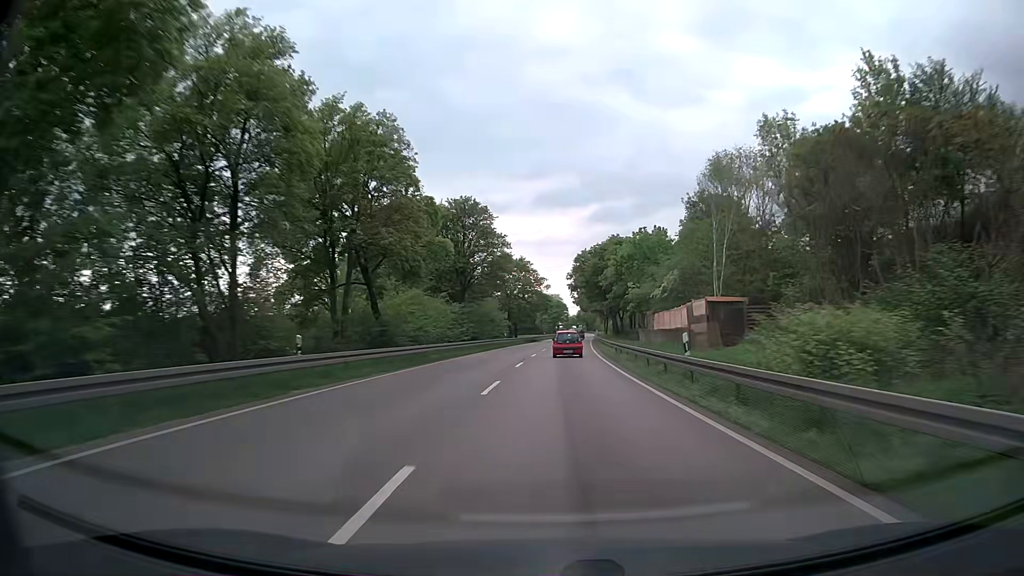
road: trunk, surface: asphalt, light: Day
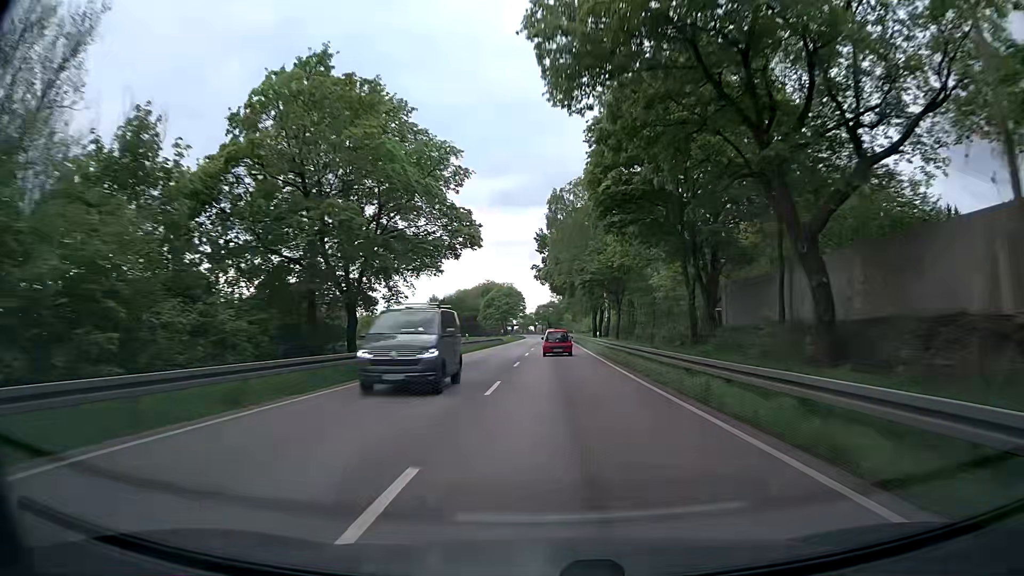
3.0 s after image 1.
(+2.3, +71.6) m; +4°
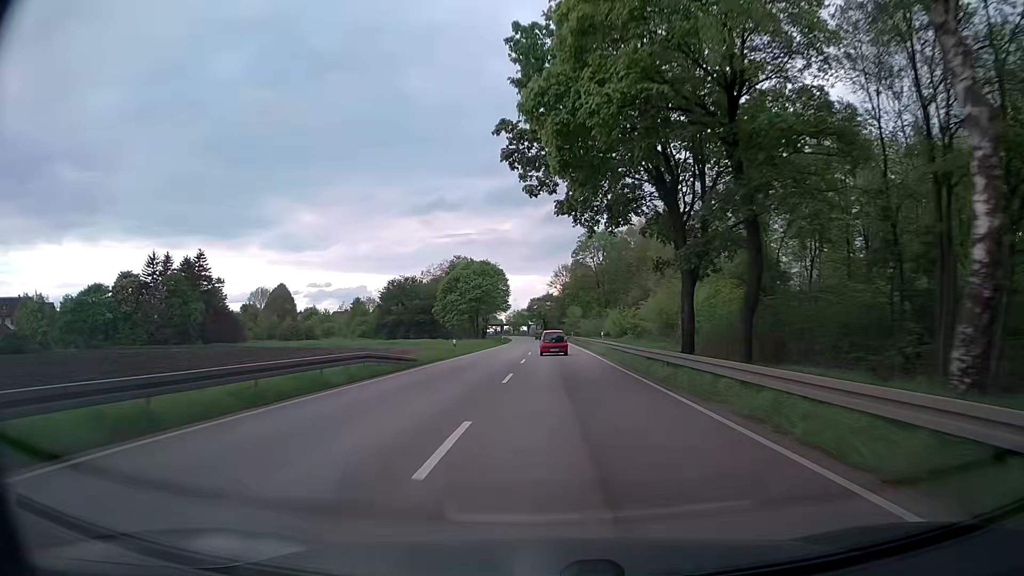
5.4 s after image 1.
(+0.6, +56.2) m; +1°
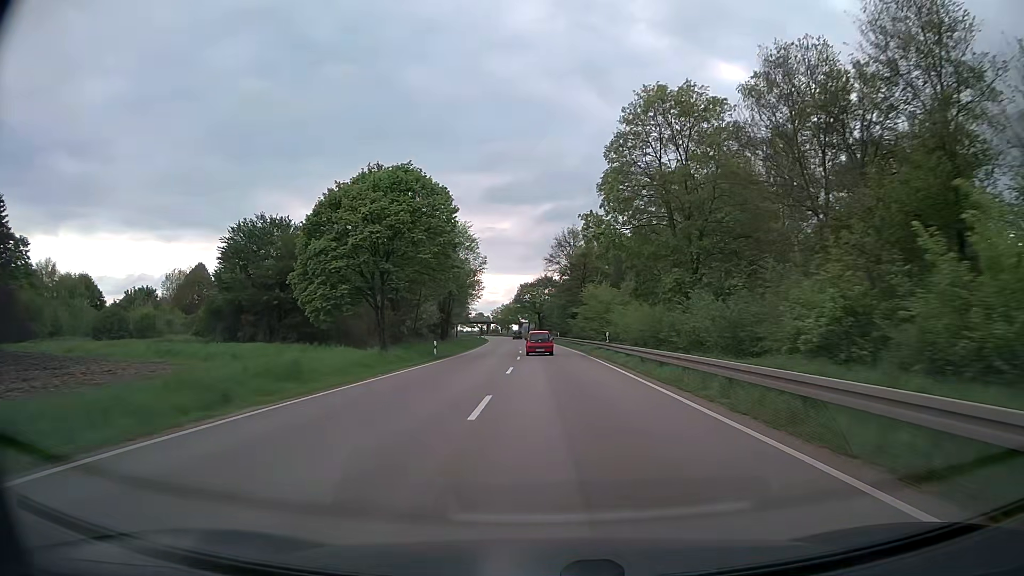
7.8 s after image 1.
(0.0, +55.5) m; 0°
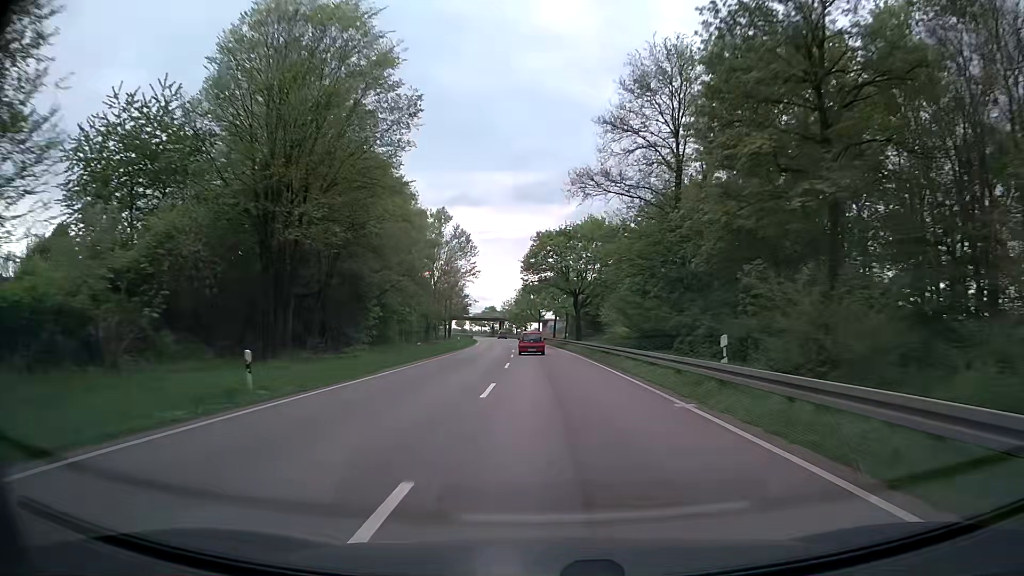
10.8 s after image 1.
(-0.9, +68.0) m; -2°
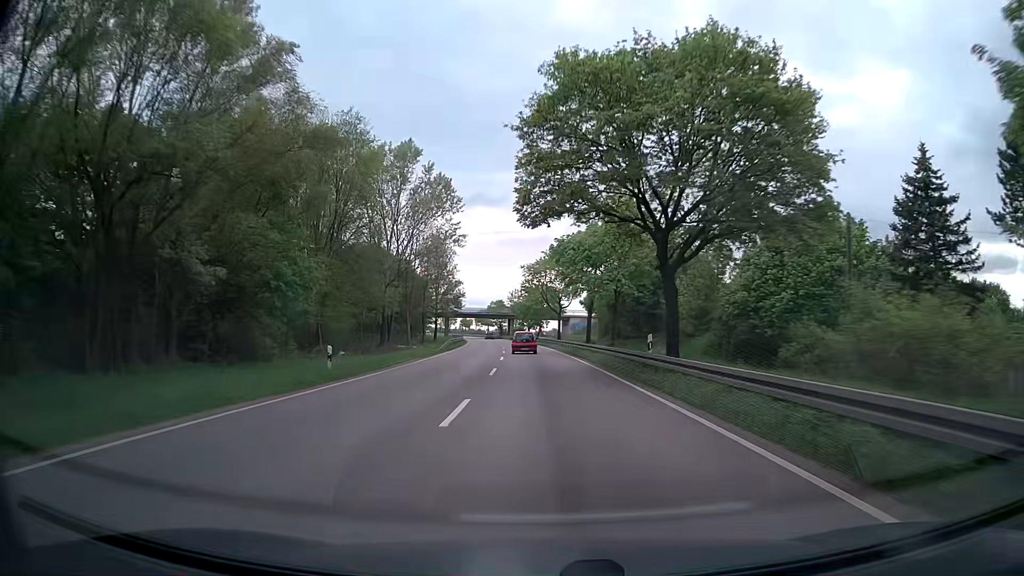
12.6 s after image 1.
(-0.3, +40.2) m; -1°
(0, +10) (0, +20) (-1, +30) (-1, +40) (-1, +50) (-2, +60) (-3, +70) (-4, +80) (-5, +90) (-6, +100) m
